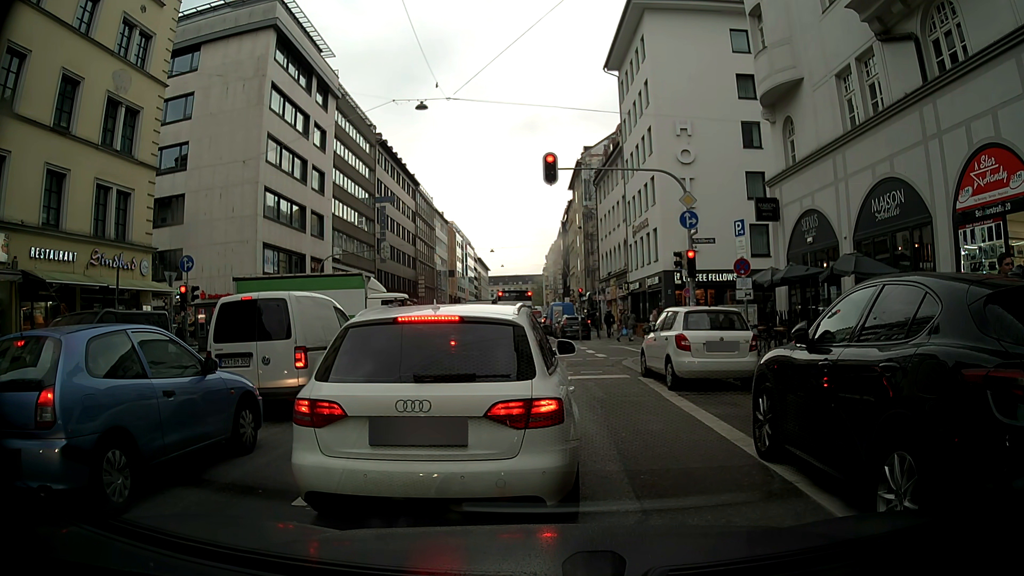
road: secondary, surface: asphalt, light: Day
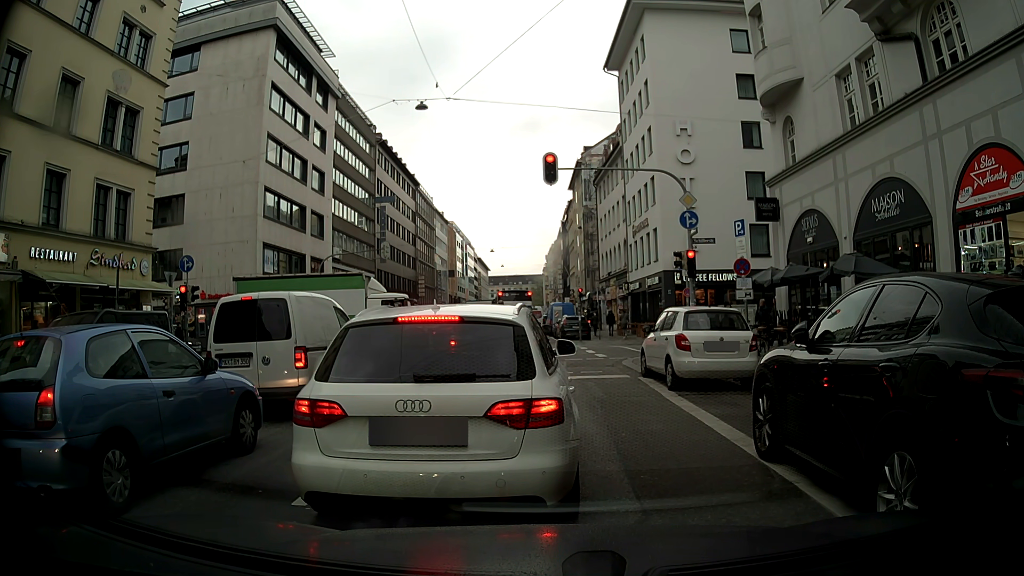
(0.0, 0.0) m; 0°
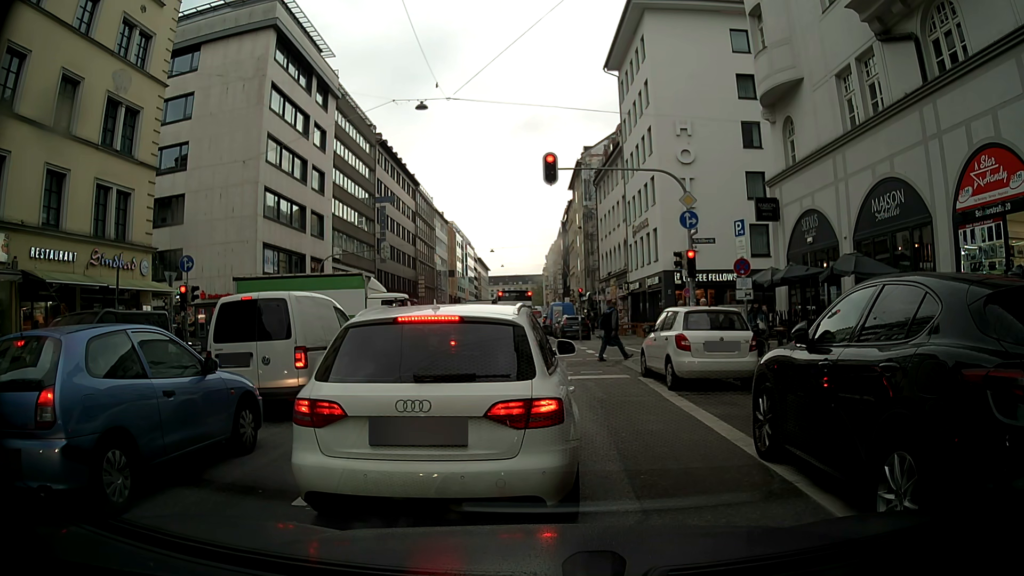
(0.0, 0.0) m; 0°
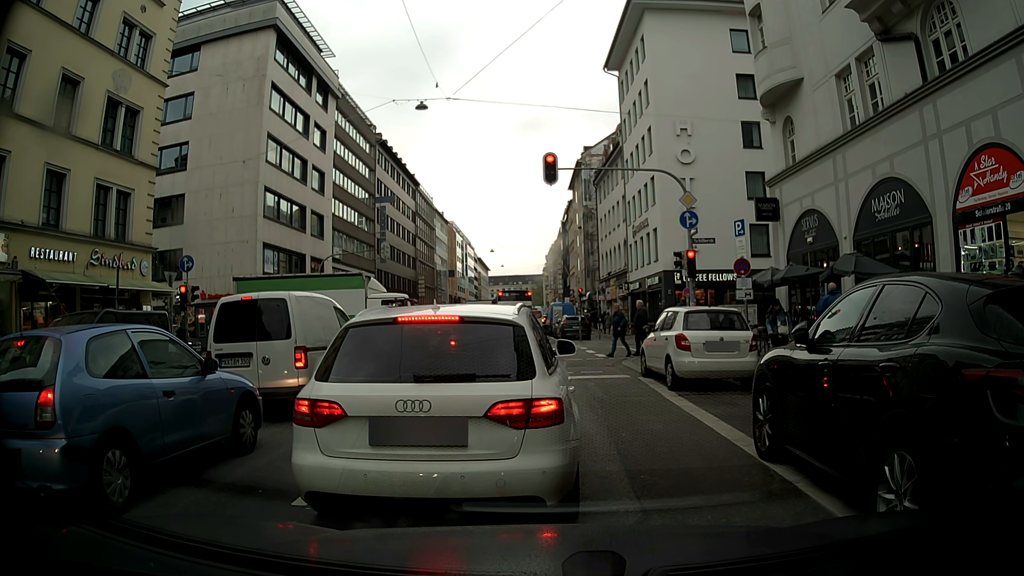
(0.0, 0.0) m; 0°
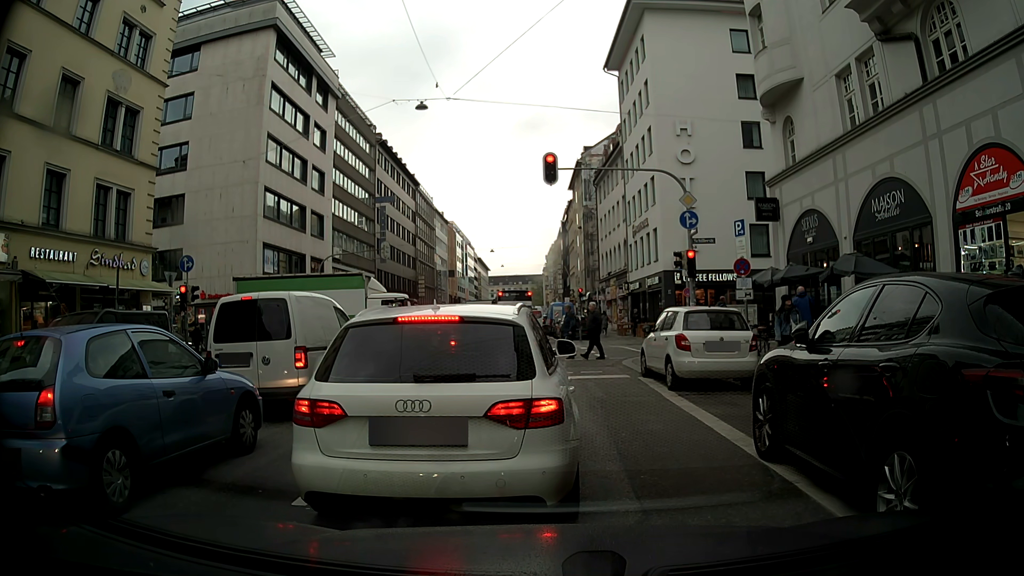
(0.0, 0.0) m; 0°
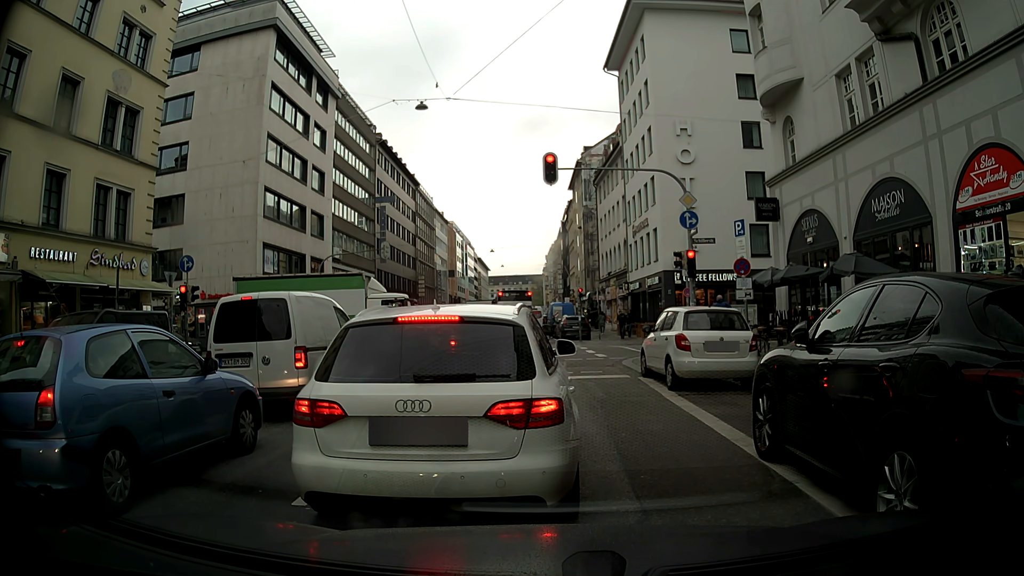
(0.0, 0.0) m; 0°
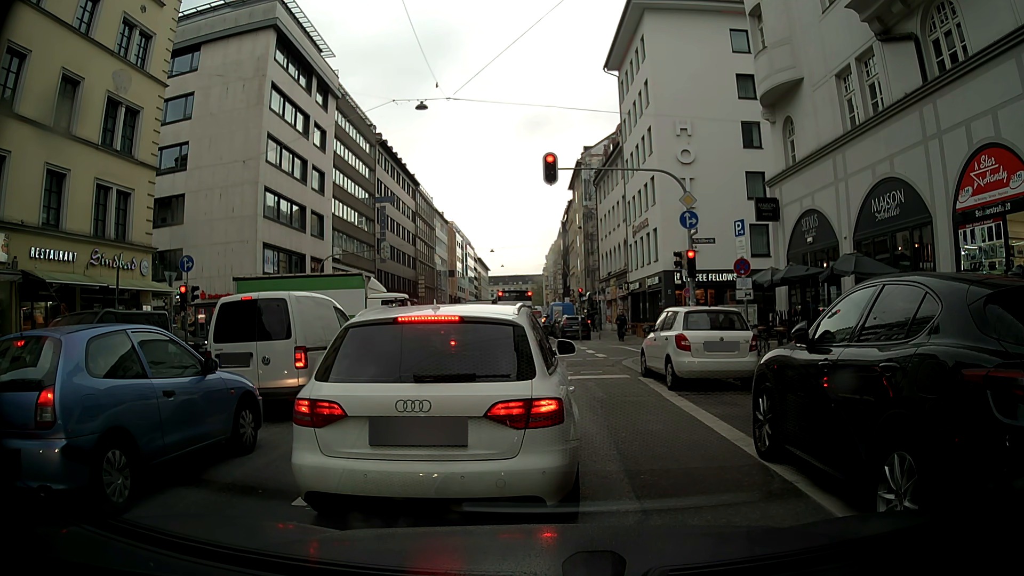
(0.0, 0.0) m; 0°
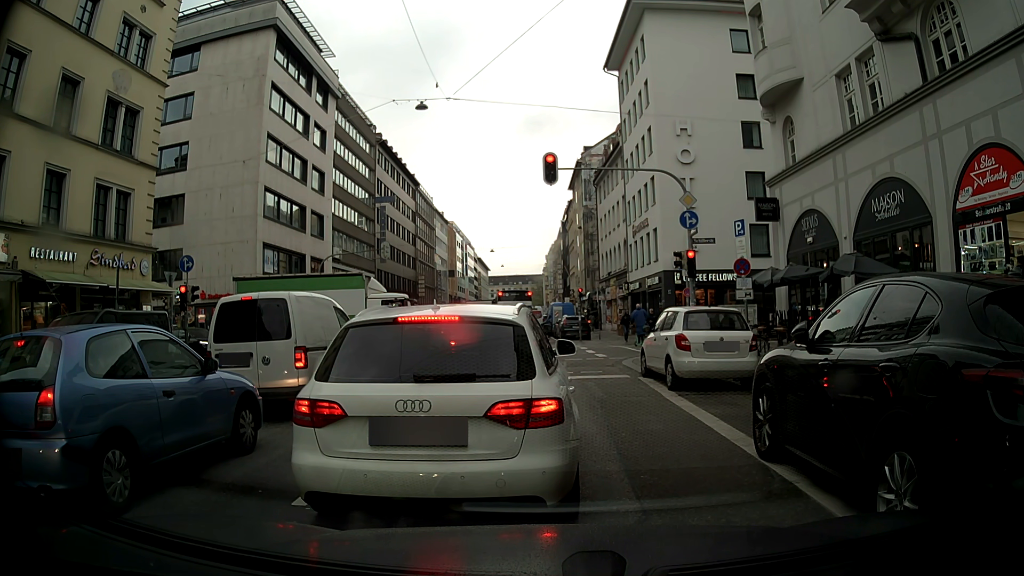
(0.0, 0.0) m; 0°
